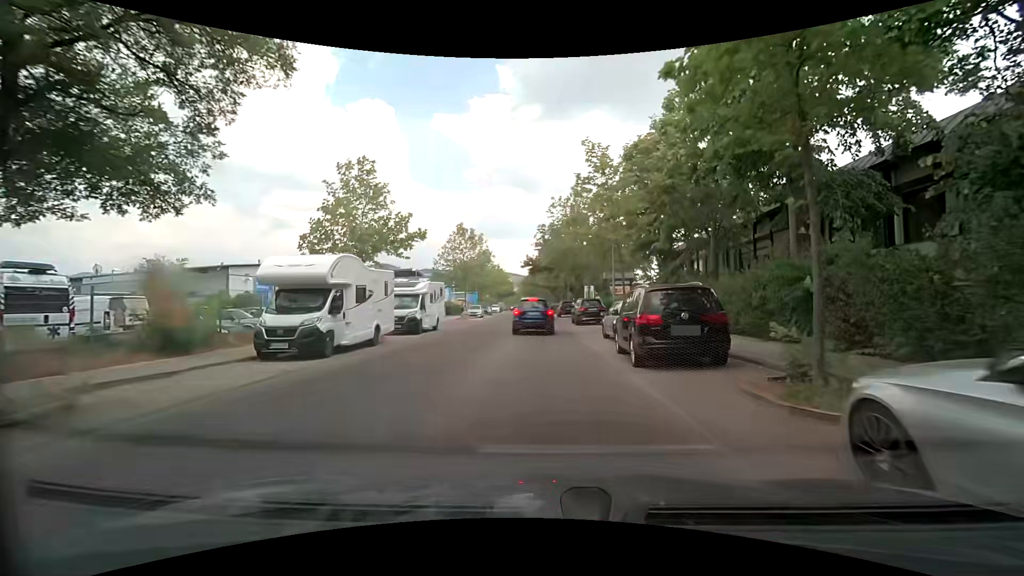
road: unclassified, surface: asphalt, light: Day
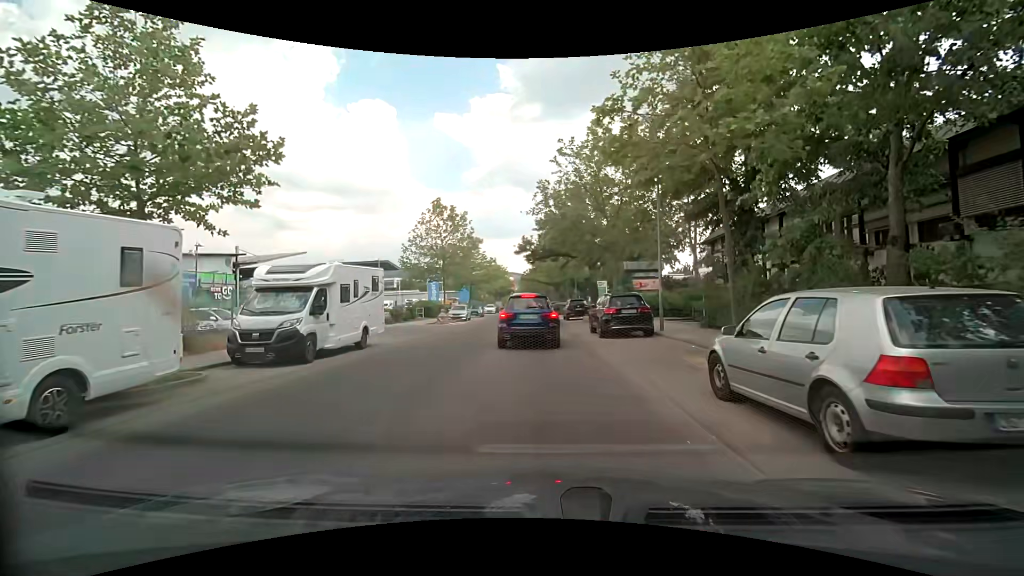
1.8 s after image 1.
(-0.1, +12.0) m; +1°
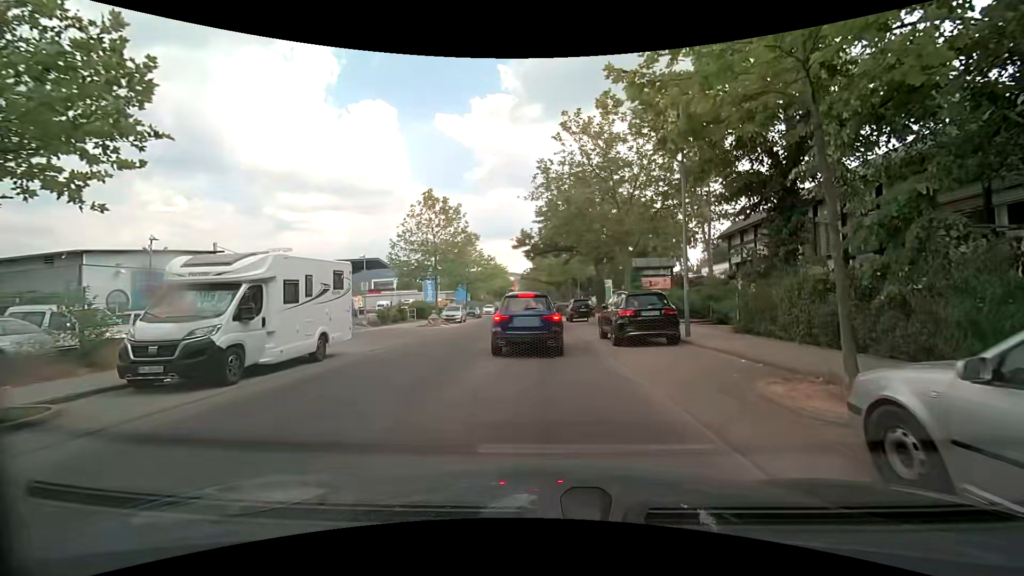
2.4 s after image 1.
(-0.1, +3.3) m; -1°
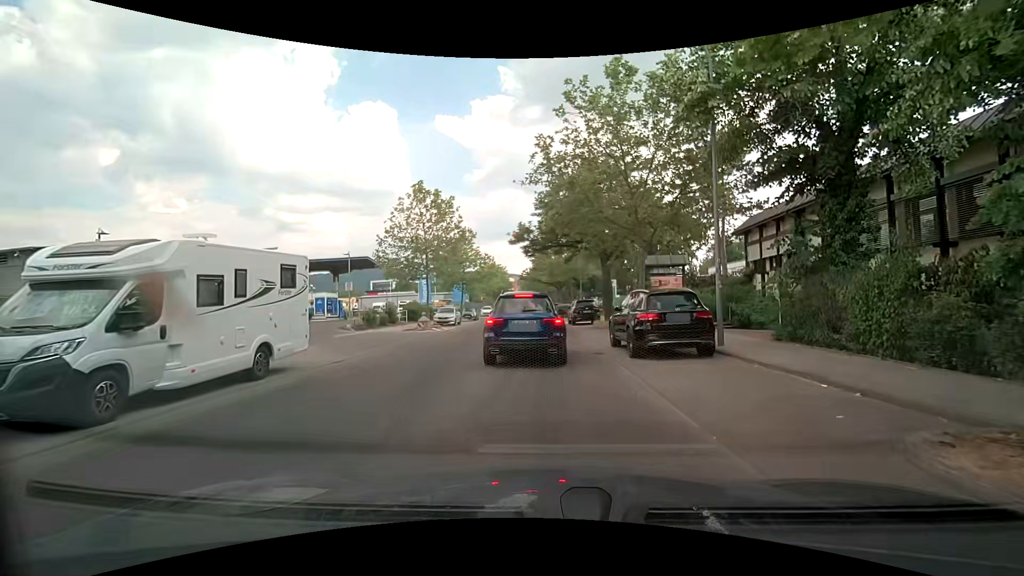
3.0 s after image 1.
(0.0, +2.9) m; 0°
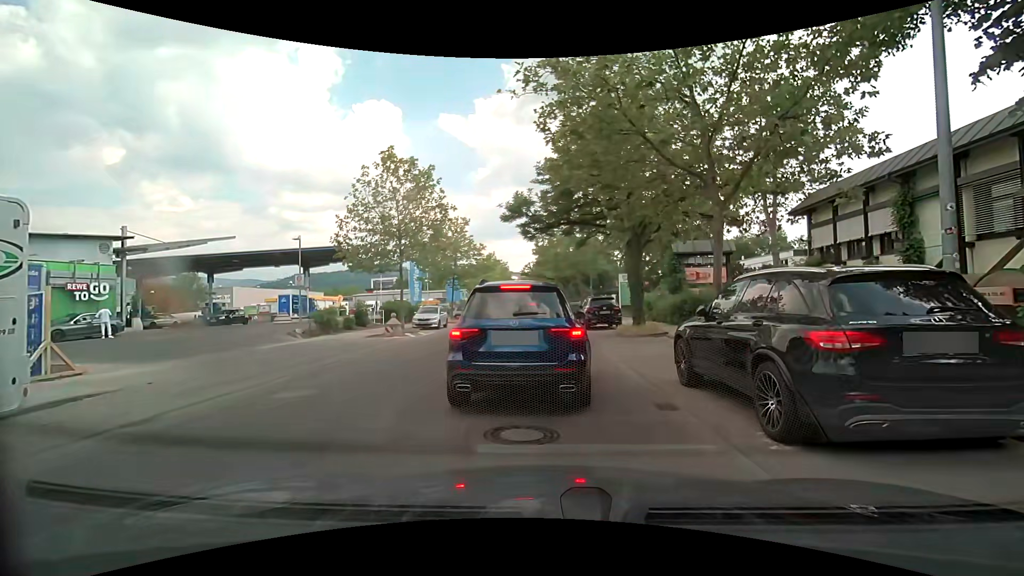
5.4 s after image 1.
(-0.1, +7.0) m; -2°
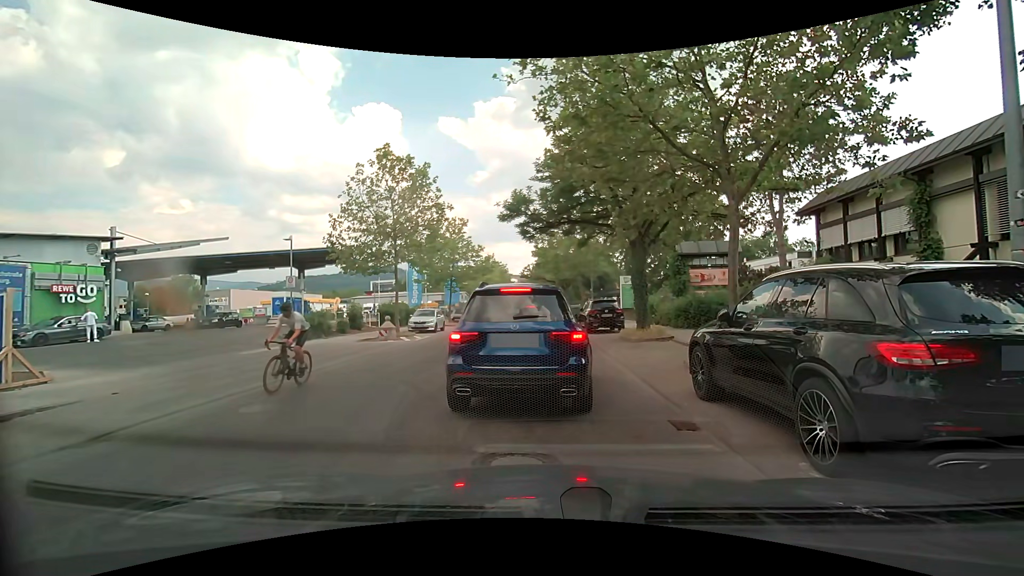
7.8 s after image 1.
(0.0, +0.9) m; 0°
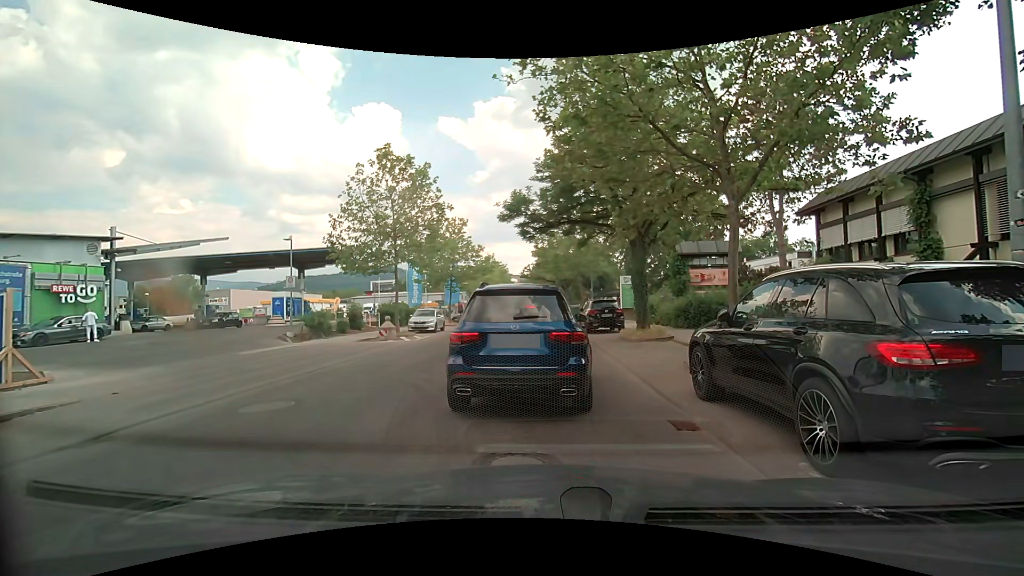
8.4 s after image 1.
(0.0, 0.0) m; 0°
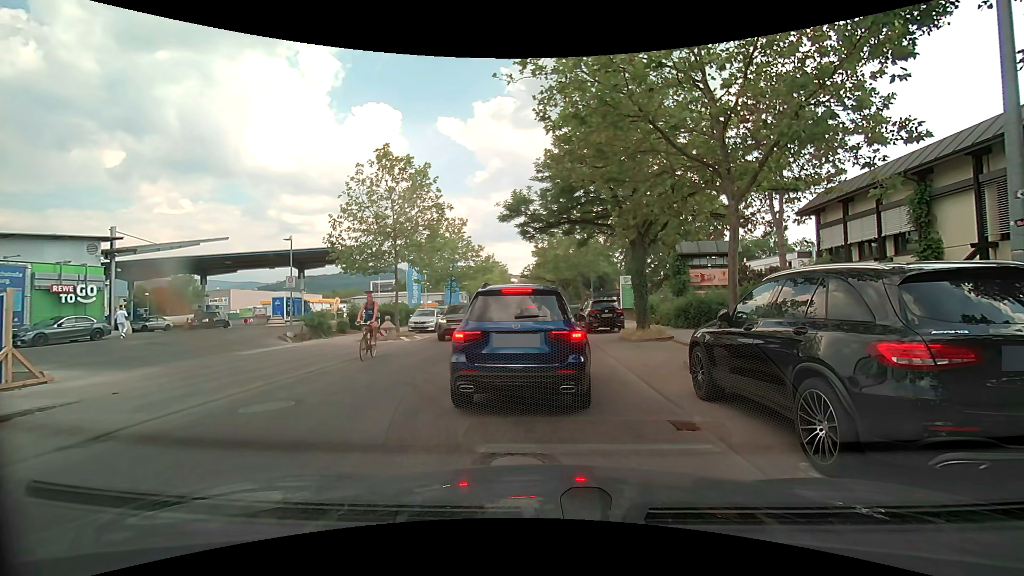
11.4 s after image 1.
(0.0, 0.0) m; 0°
